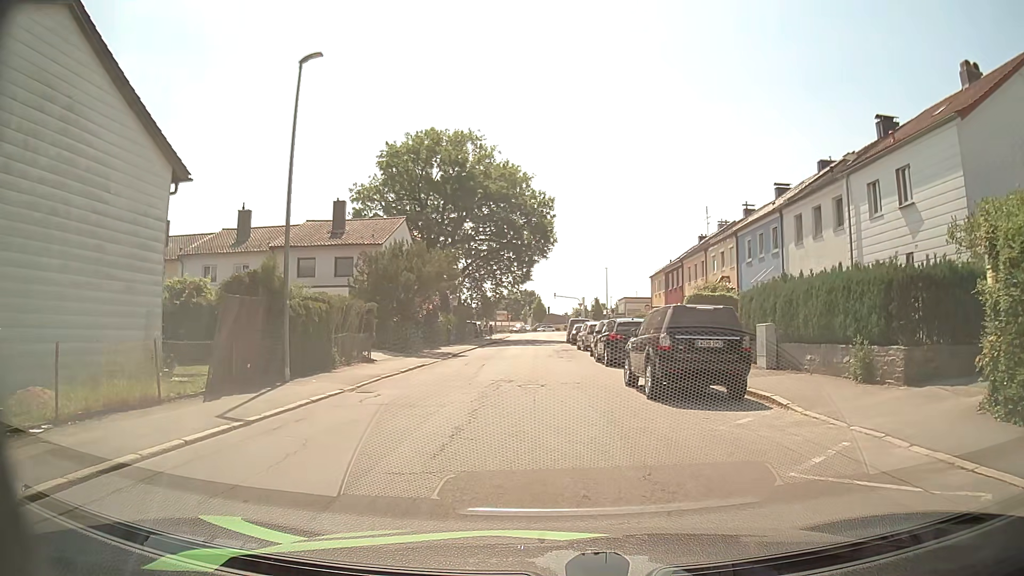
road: residential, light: Day
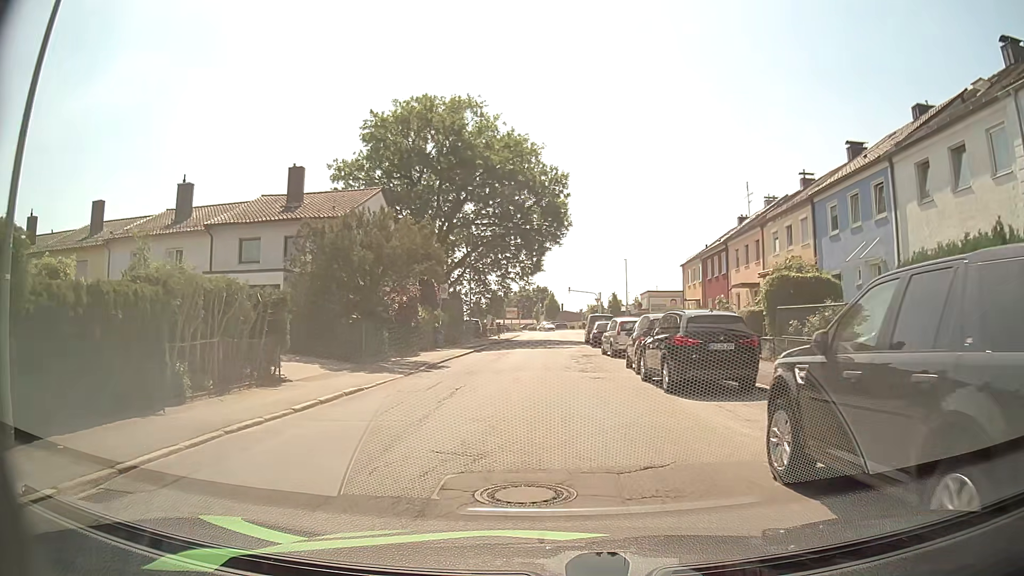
(0.0, +9.7) m; -1°
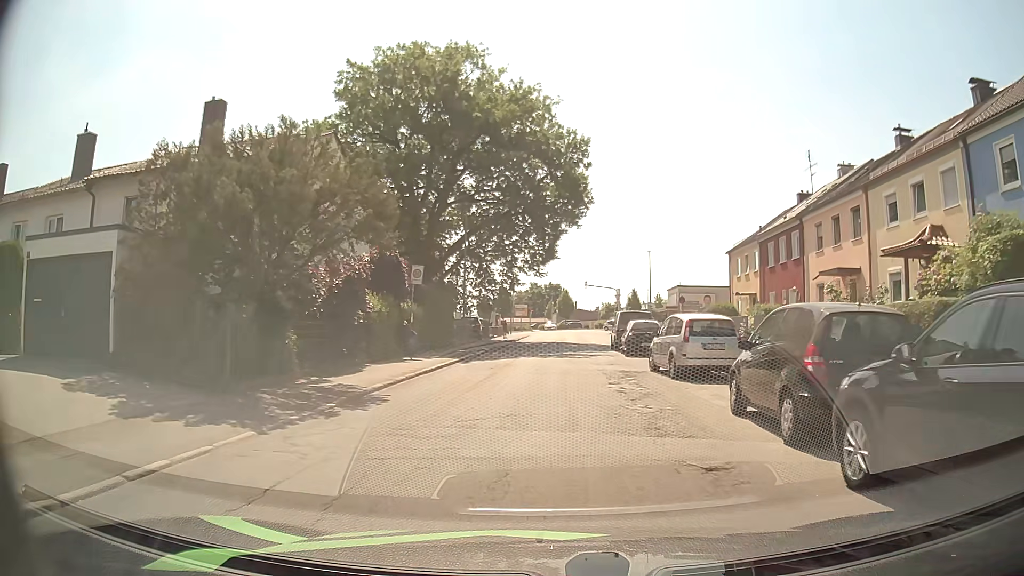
(-0.1, +10.7) m; -1°
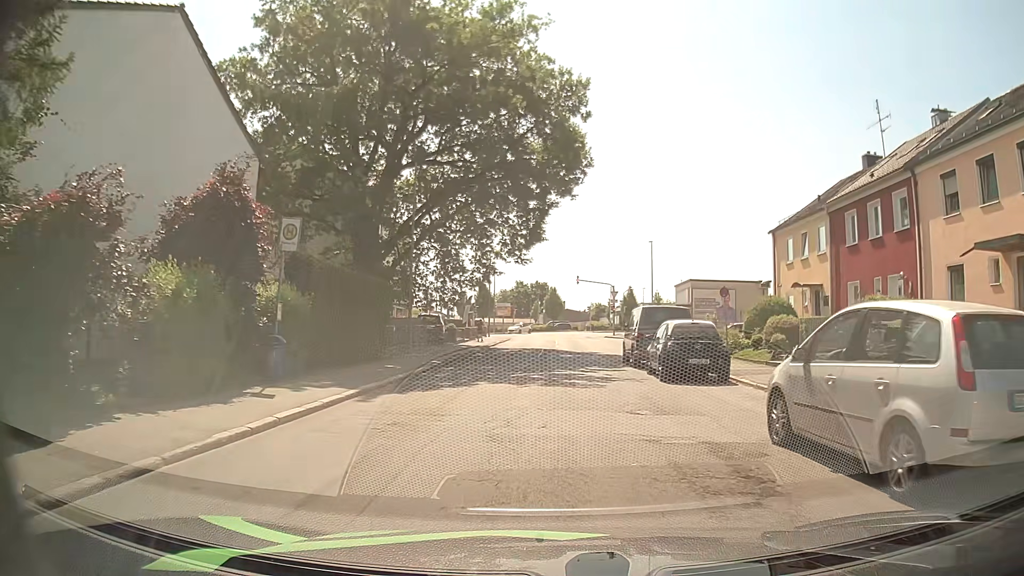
(+0.1, +11.6) m; +1°
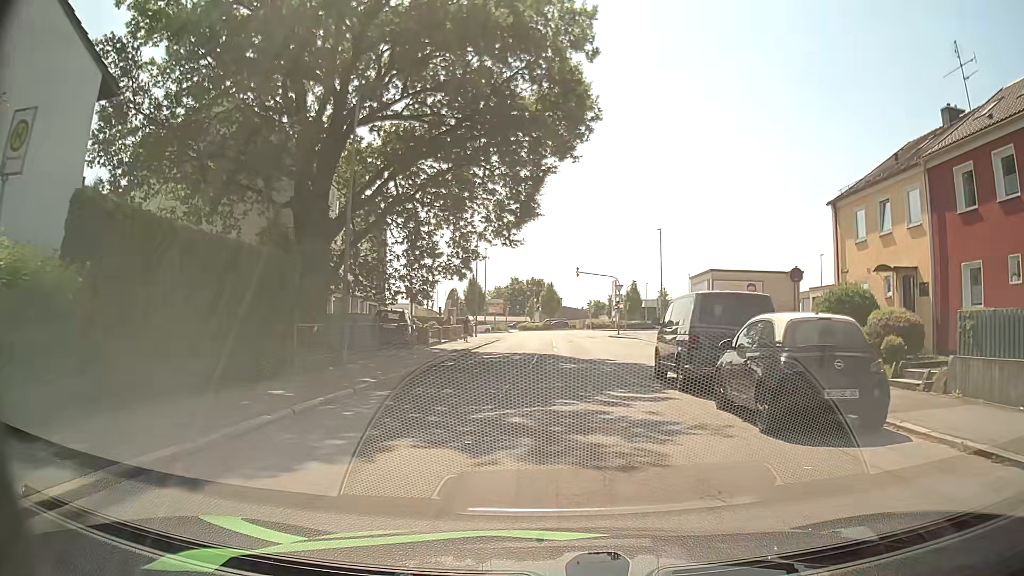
(0.0, +8.1) m; +1°
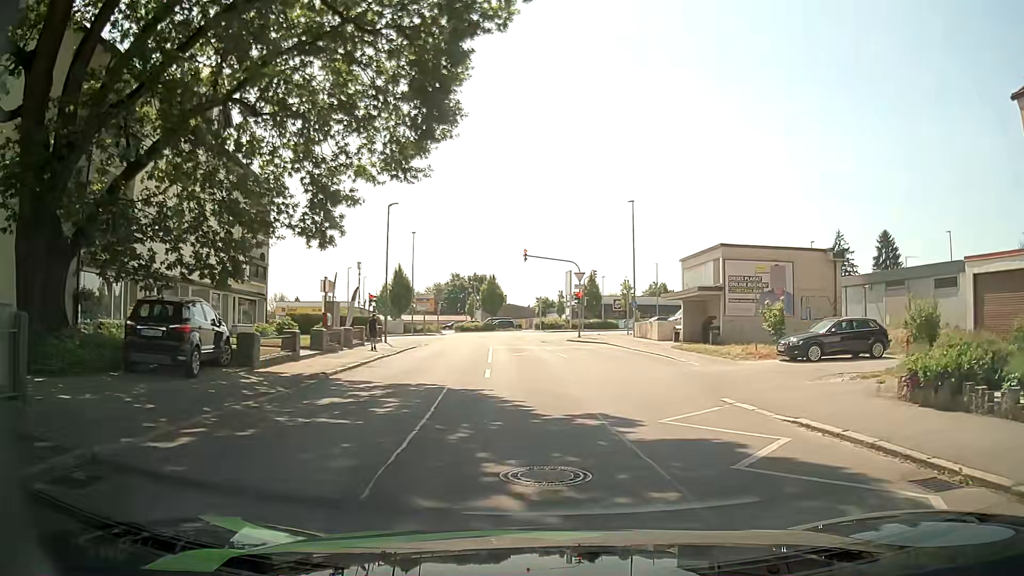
(+0.2, +14.7) m; +4°
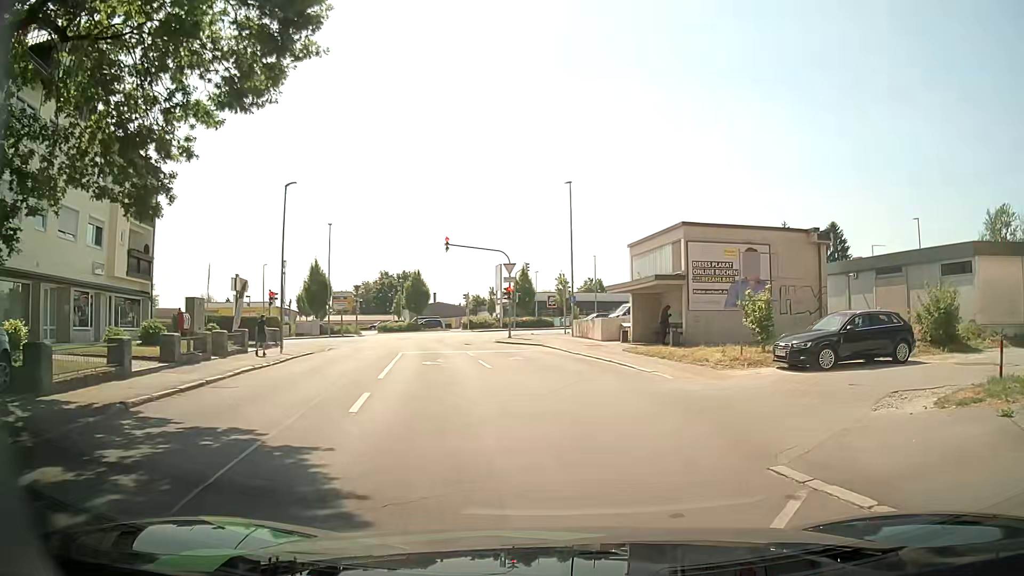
(+0.3, +6.1) m; +5°
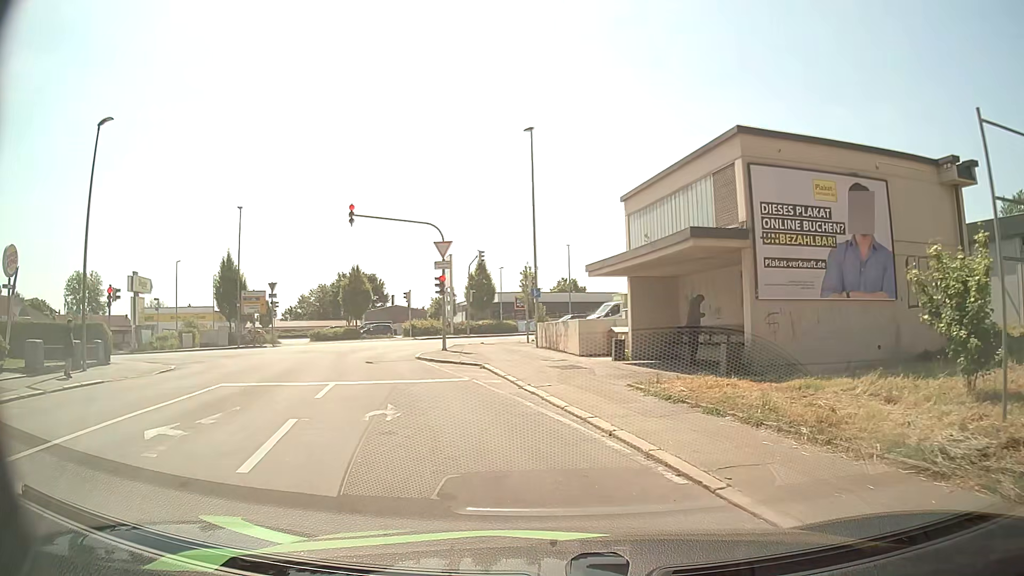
(+1.0, +13.2) m; +3°
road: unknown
(-2, +10) (-4, +19) (-7, +29) (-5, +38) (+4, +43) (+13, +46) (+23, +49) (+32, +51) (+42, +54) (+52, +57) m
